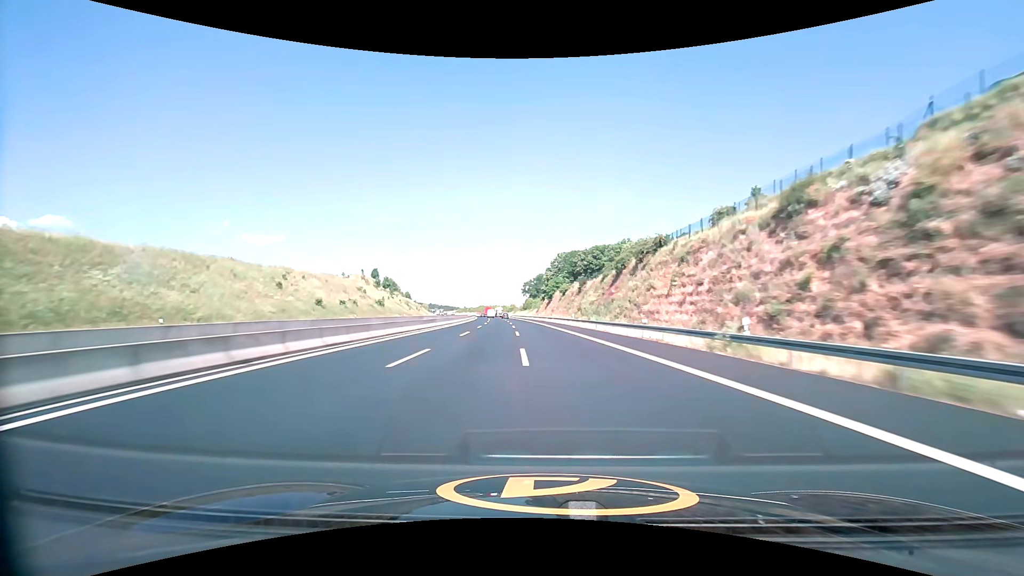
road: motorway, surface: asphalt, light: Day
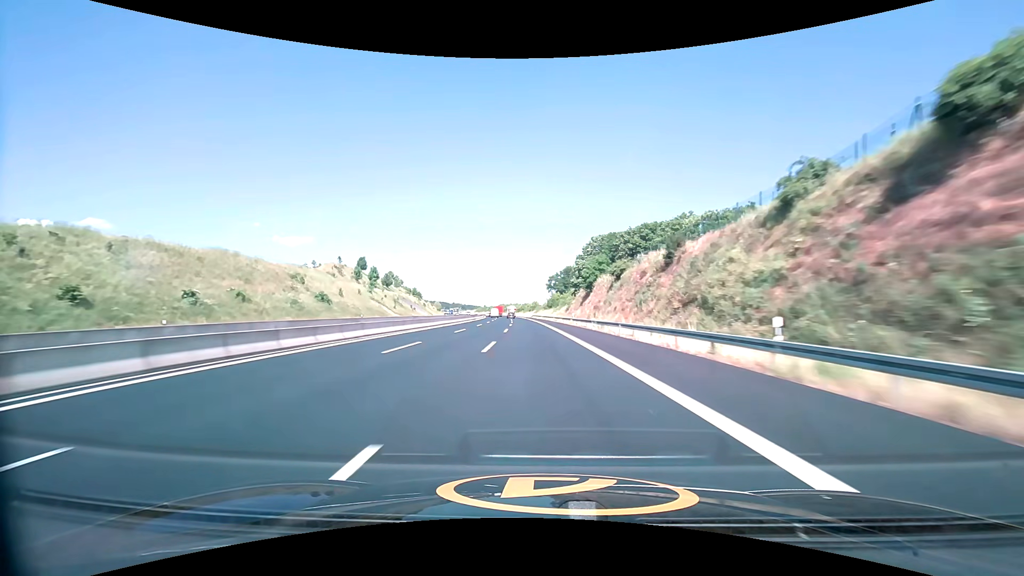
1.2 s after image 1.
(-1.0, +49.4) m; -3°
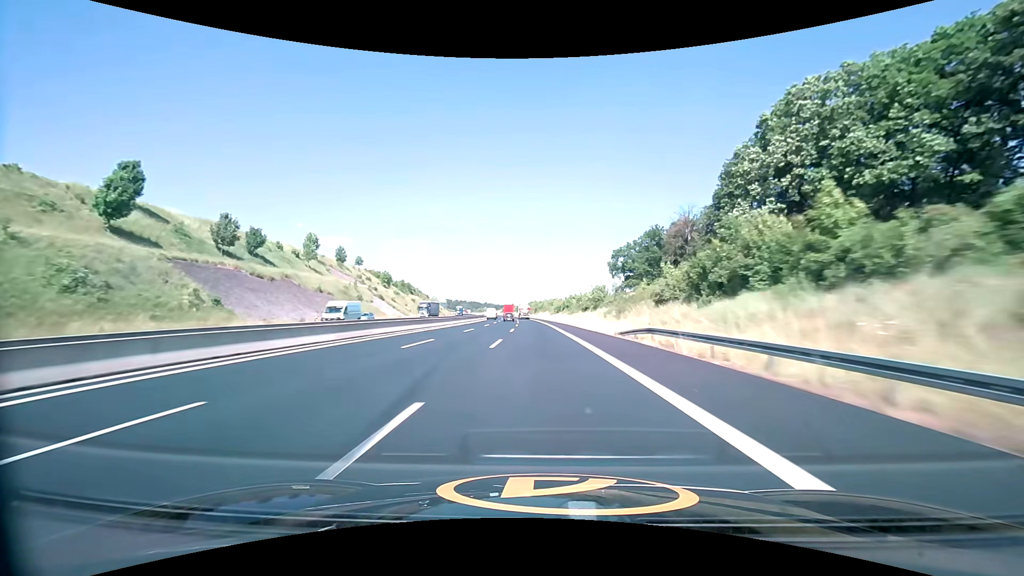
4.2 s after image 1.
(-6.3, +123.1) m; -5°
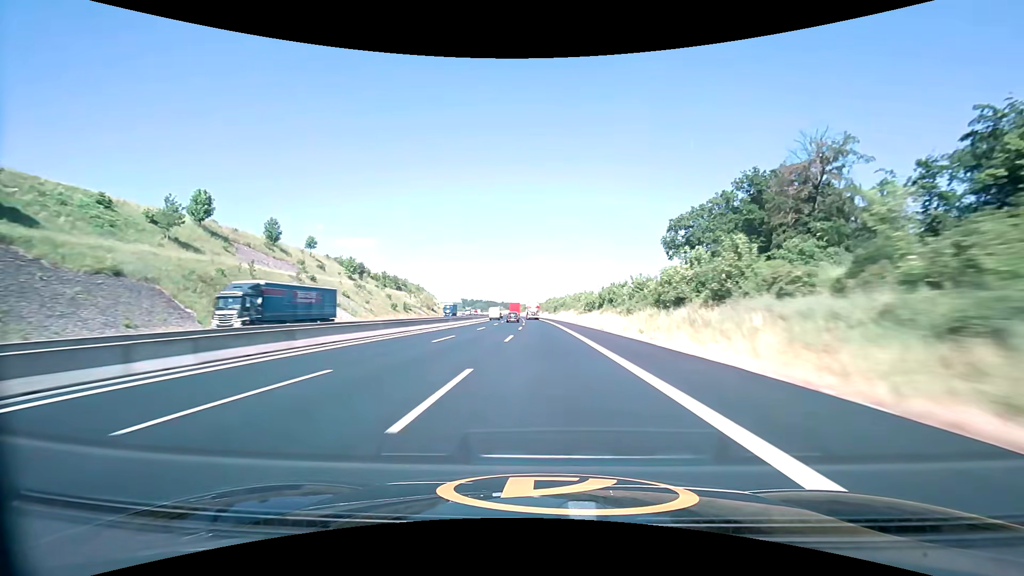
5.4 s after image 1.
(-0.7, +49.4) m; -2°
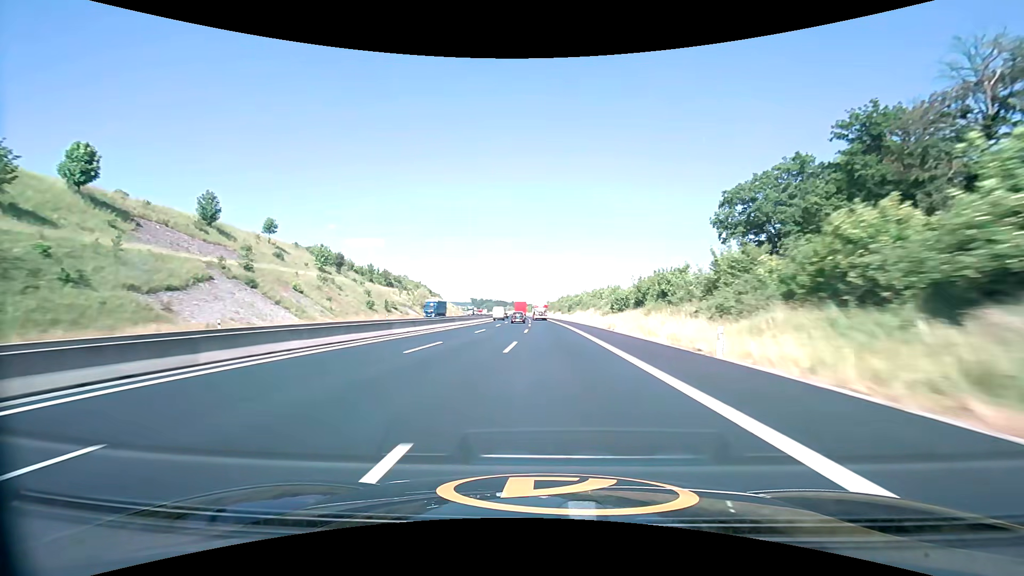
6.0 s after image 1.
(-0.2, +24.7) m; -1°
